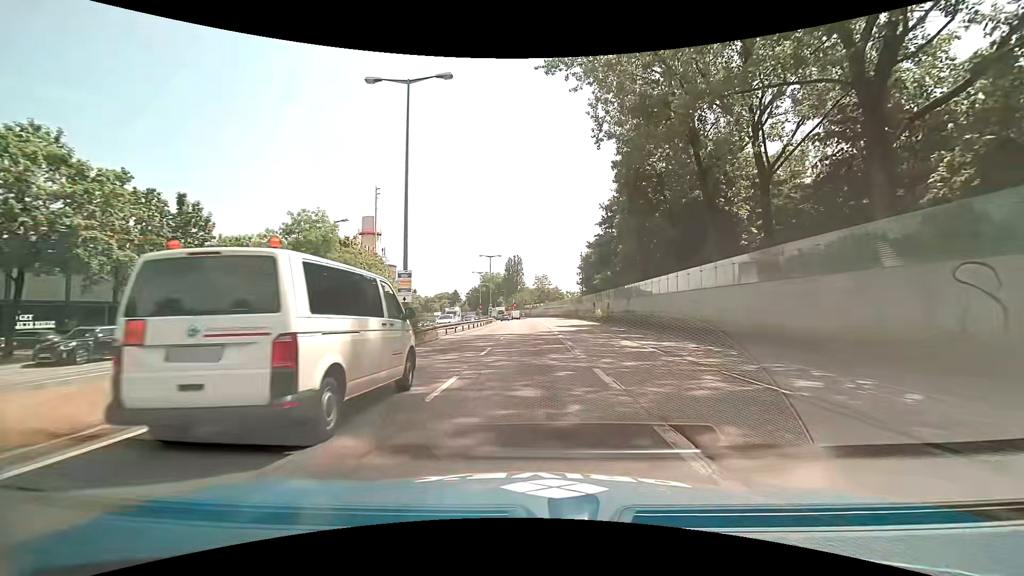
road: trunk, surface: asphalt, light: Day
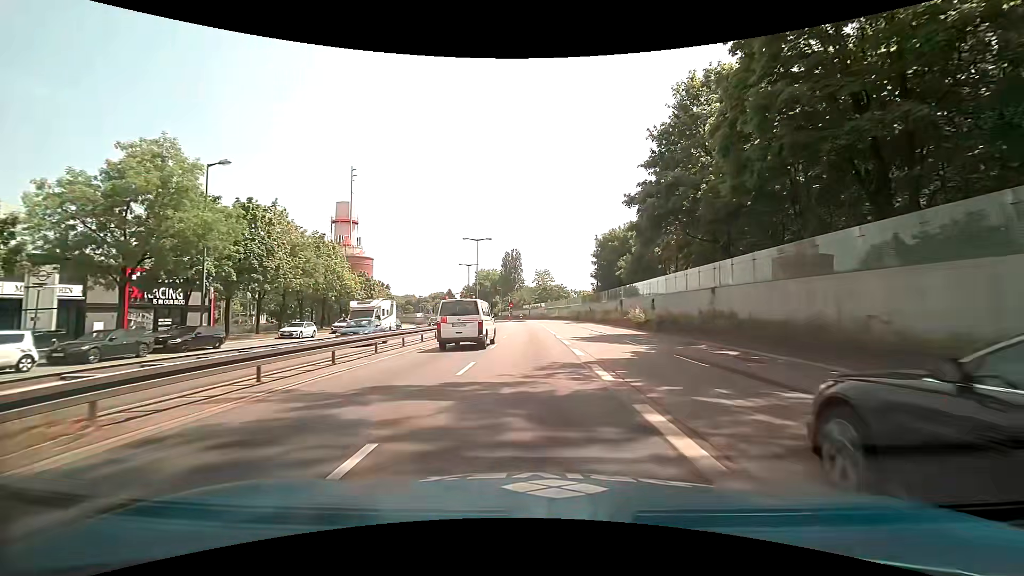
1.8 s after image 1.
(0.0, +22.9) m; -1°
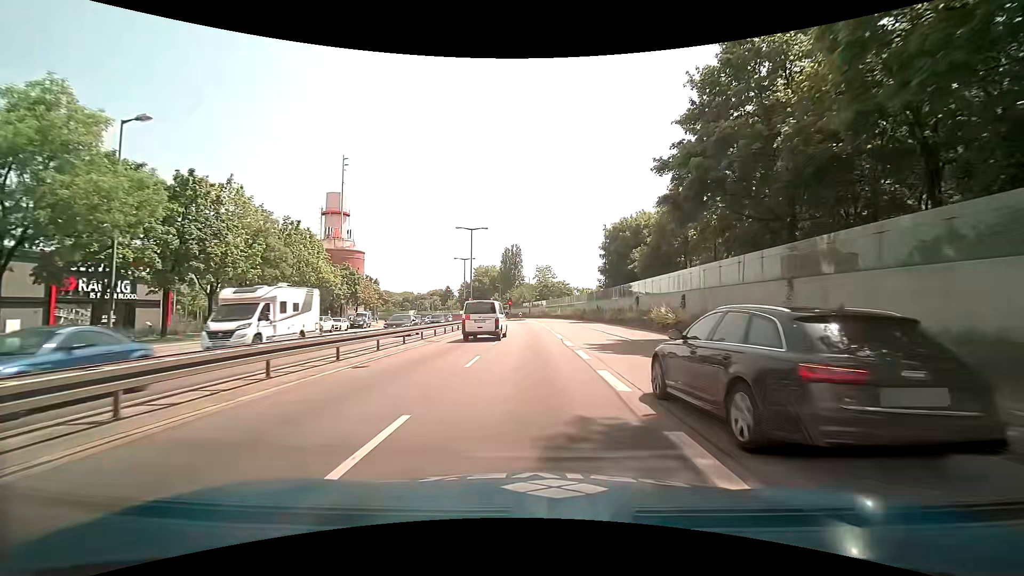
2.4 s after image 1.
(+0.1, +7.7) m; 0°
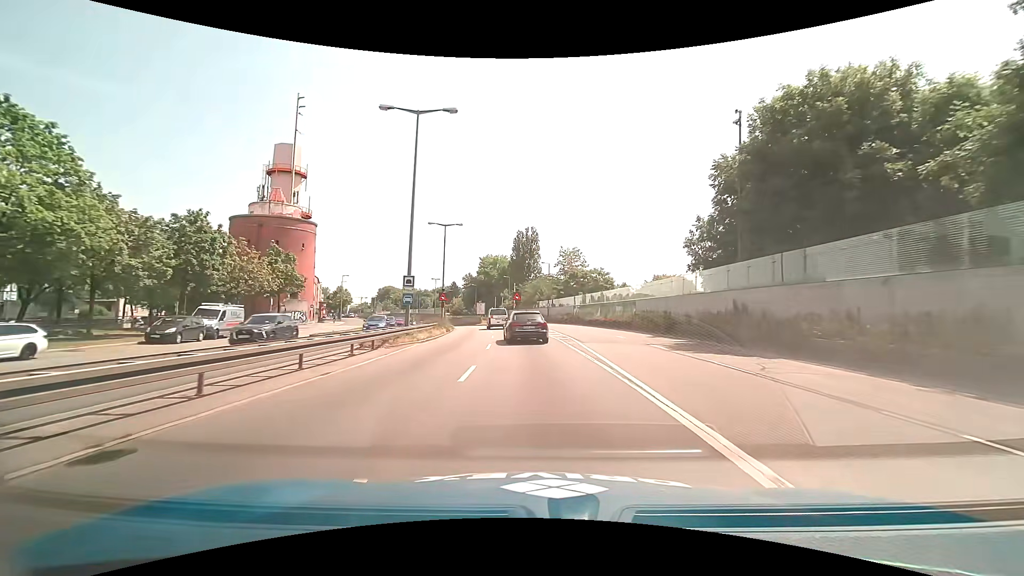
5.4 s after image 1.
(-0.2, +38.7) m; -2°
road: trunk_link
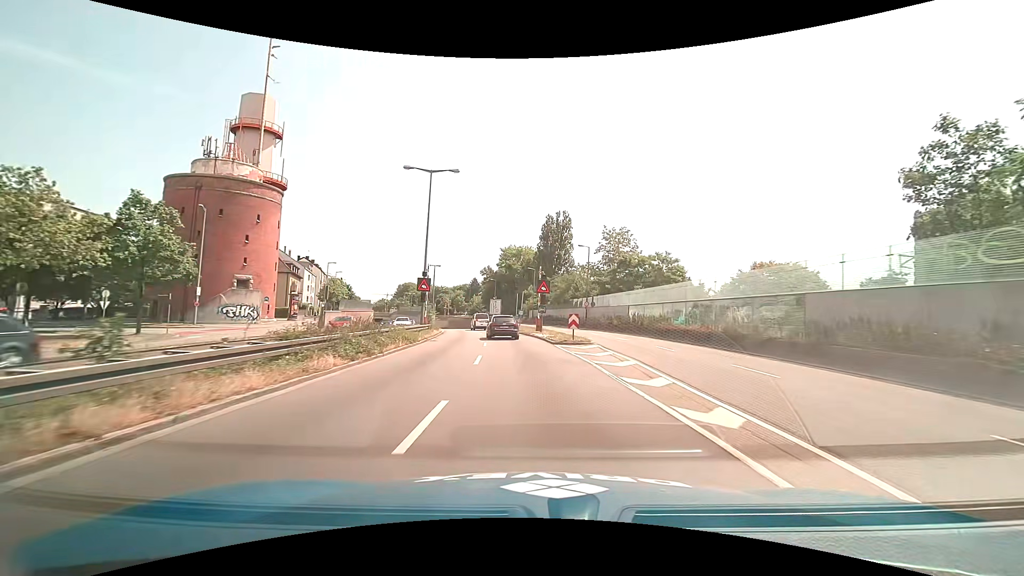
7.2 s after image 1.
(-0.5, +23.3) m; -3°
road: trunk
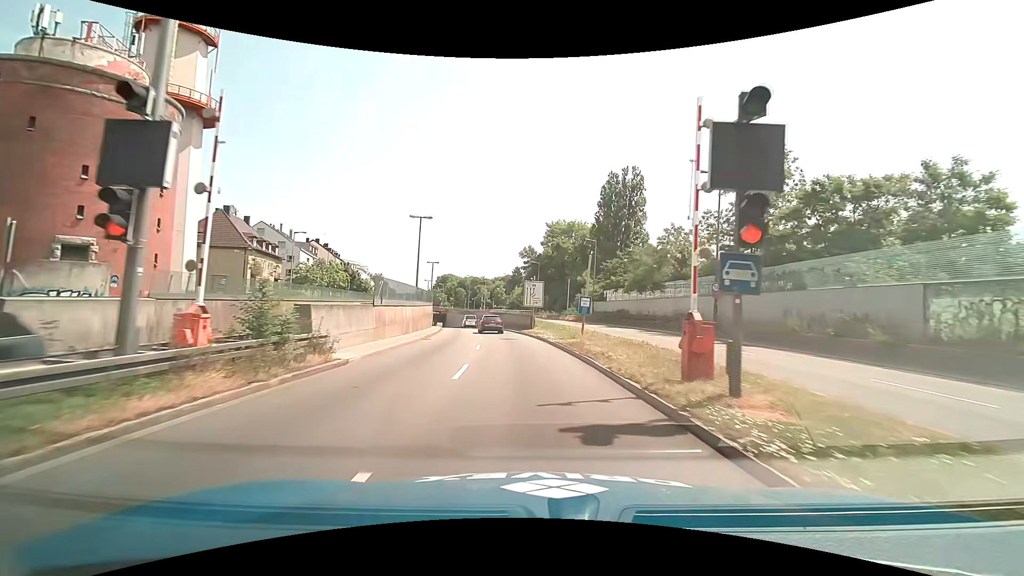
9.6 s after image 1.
(-1.4, +30.7) m; -5°
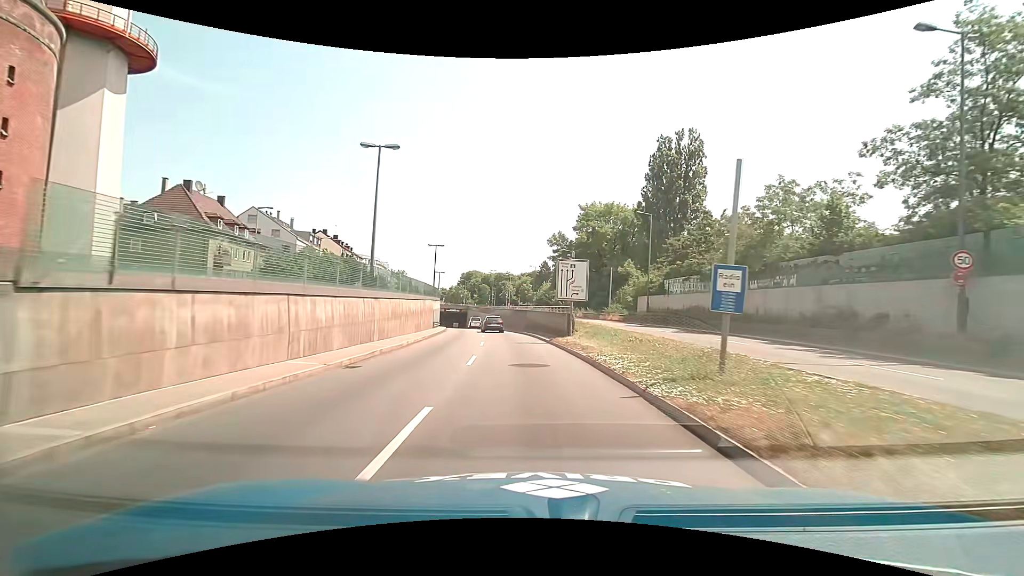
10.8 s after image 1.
(-0.4, +15.3) m; -3°
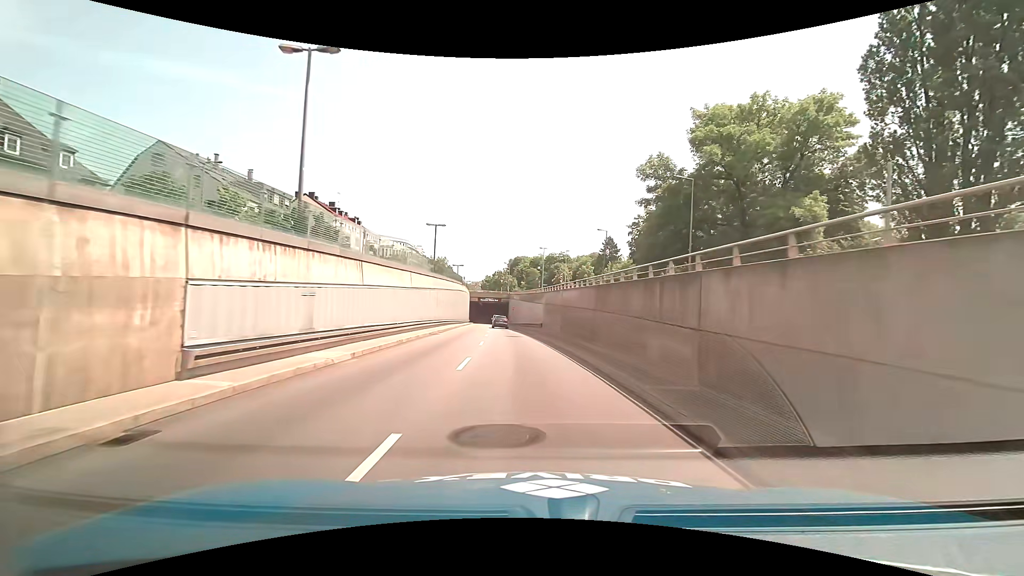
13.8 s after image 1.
(-2.2, +37.7) m; -6°
(0, +10) (0, +20) (-1, +30) (-2, +40) (-3, +50) (-3, +60) (-4, +70) (-5, +80) (-6, +90) (-7, +100) m
